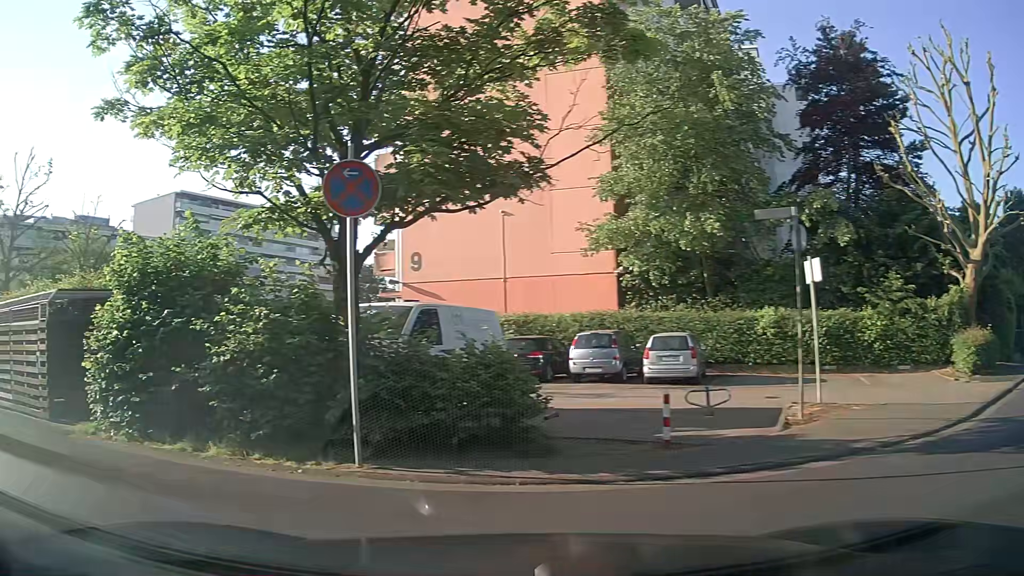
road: residential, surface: asphalt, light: Day
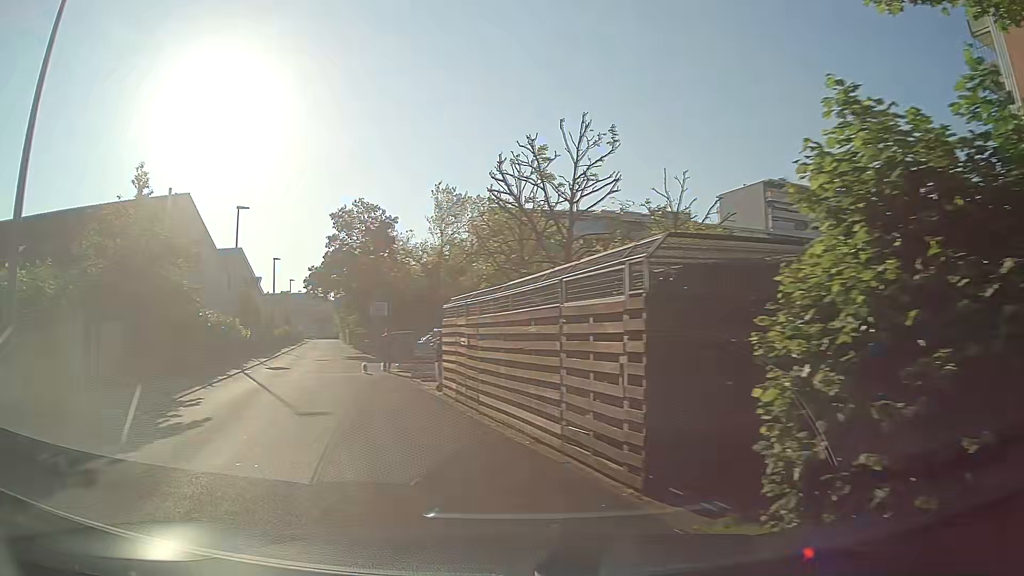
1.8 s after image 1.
(-2.9, +5.3) m; -52°
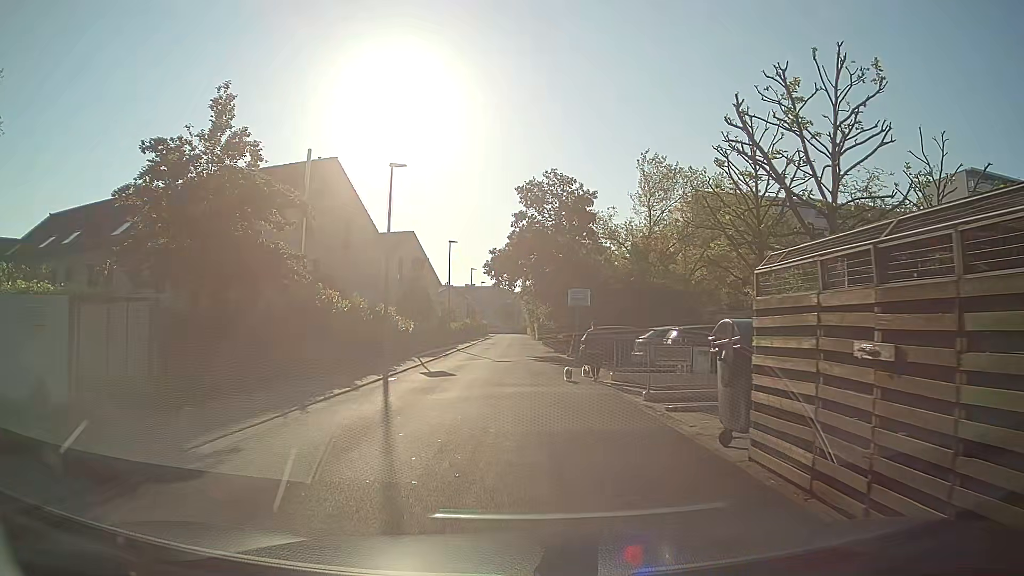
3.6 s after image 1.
(-1.5, +8.1) m; -14°
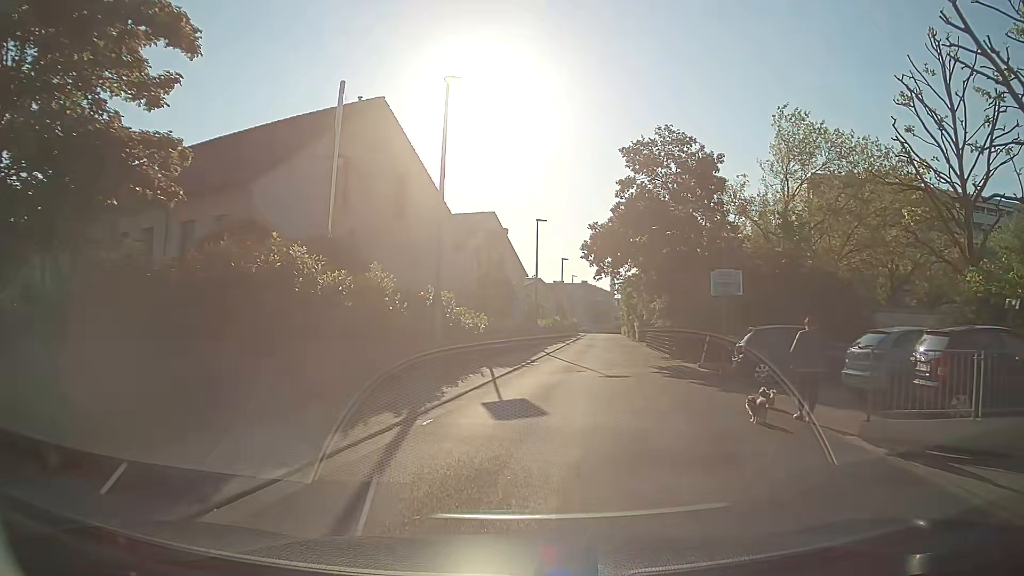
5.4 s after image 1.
(-0.9, +9.5) m; -9°
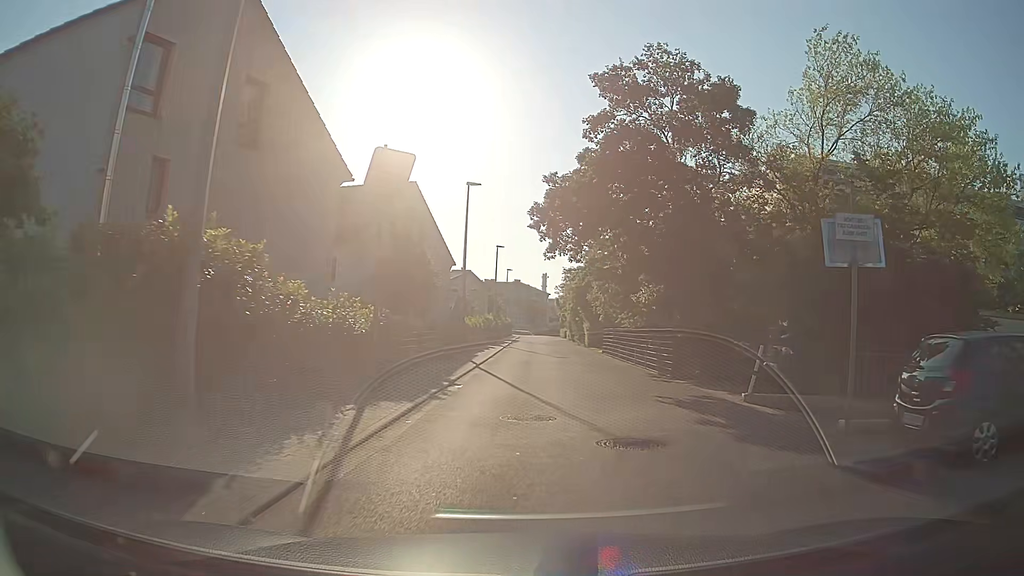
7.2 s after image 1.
(+0.3, +10.9) m; +6°
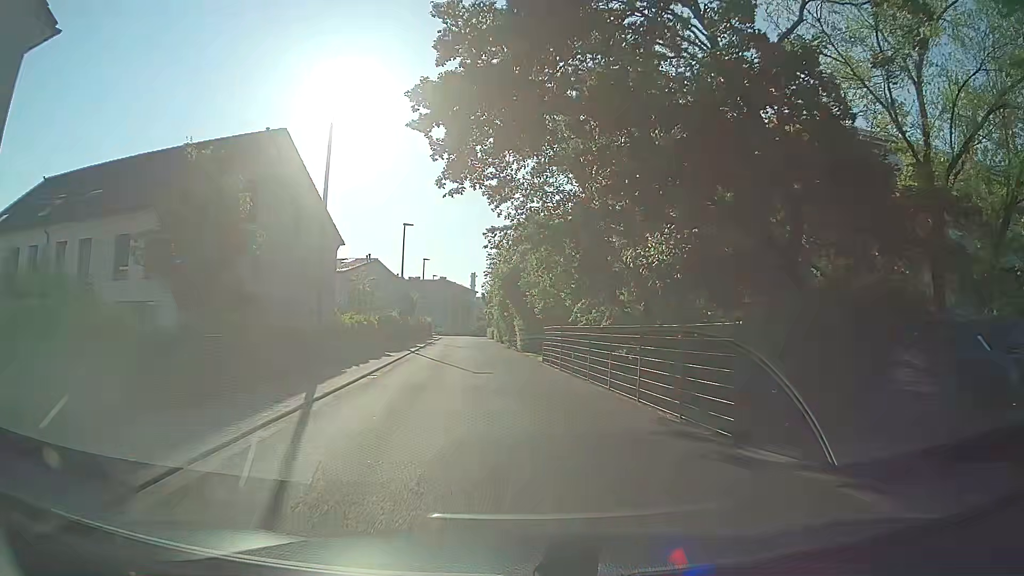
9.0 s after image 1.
(+0.9, +12.2) m; +6°
